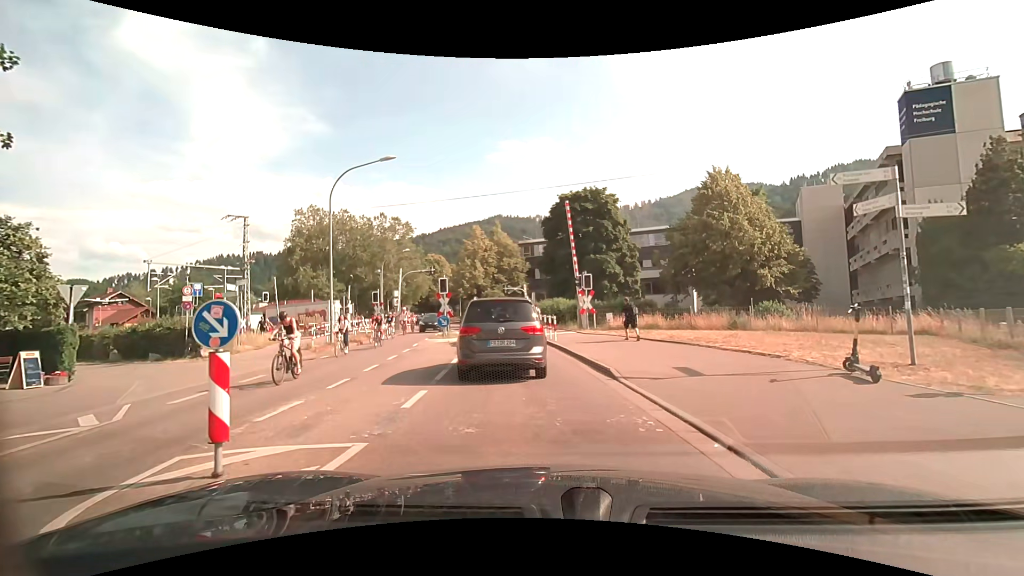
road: unclassified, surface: asphalt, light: Day
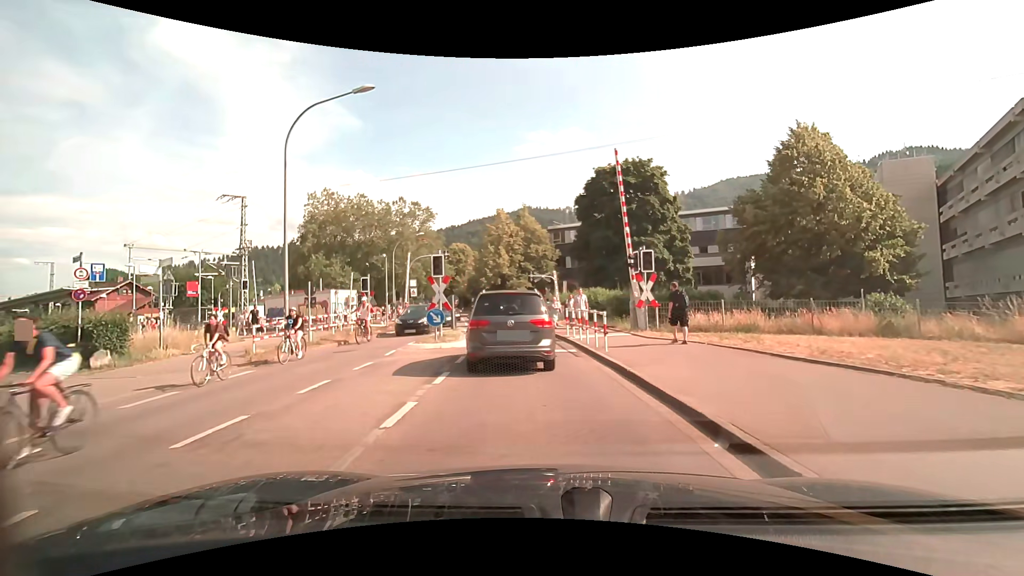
(-0.2, +7.8) m; -3°
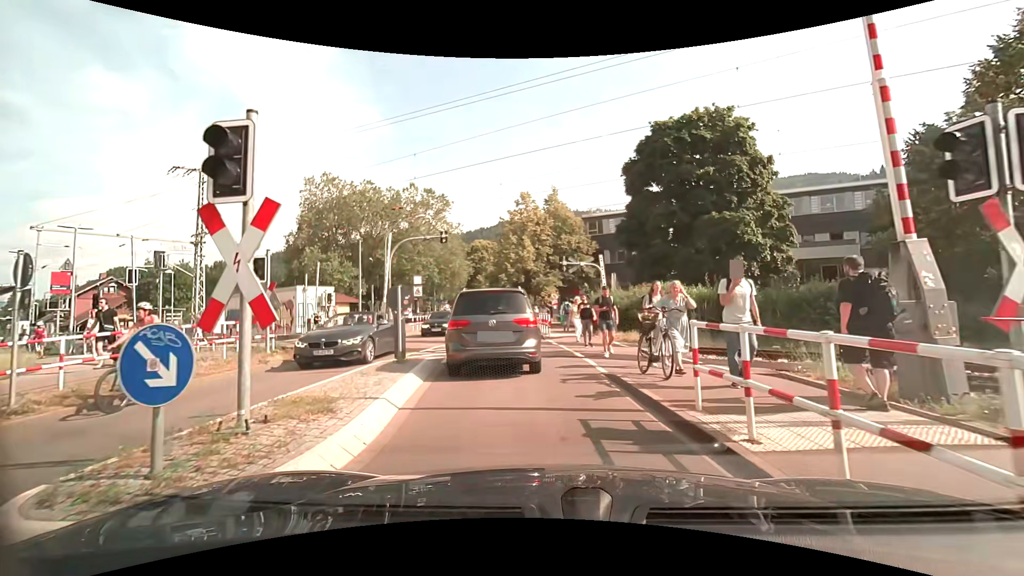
(-0.4, +12.8) m; -3°
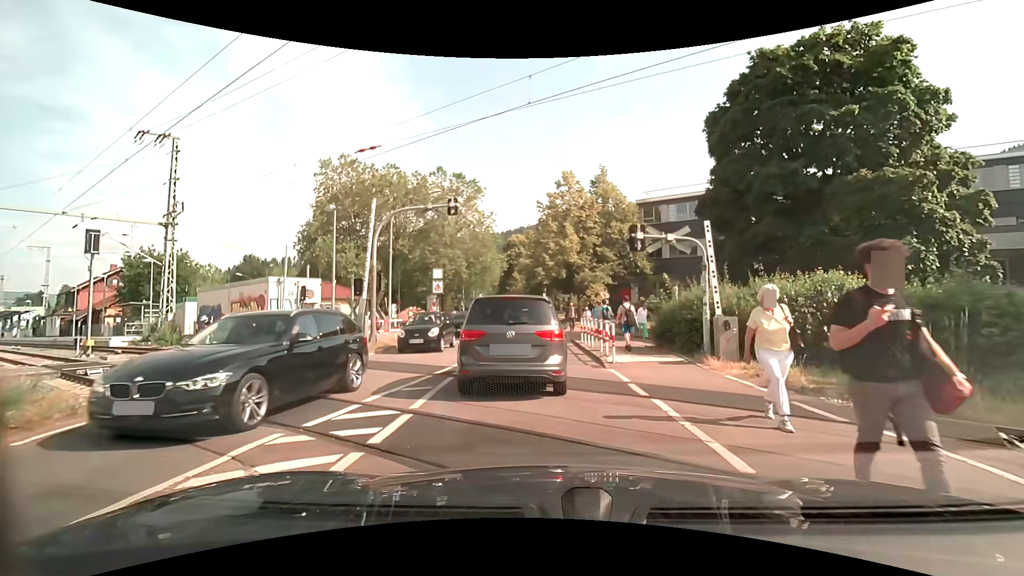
(-0.5, +9.6) m; -5°
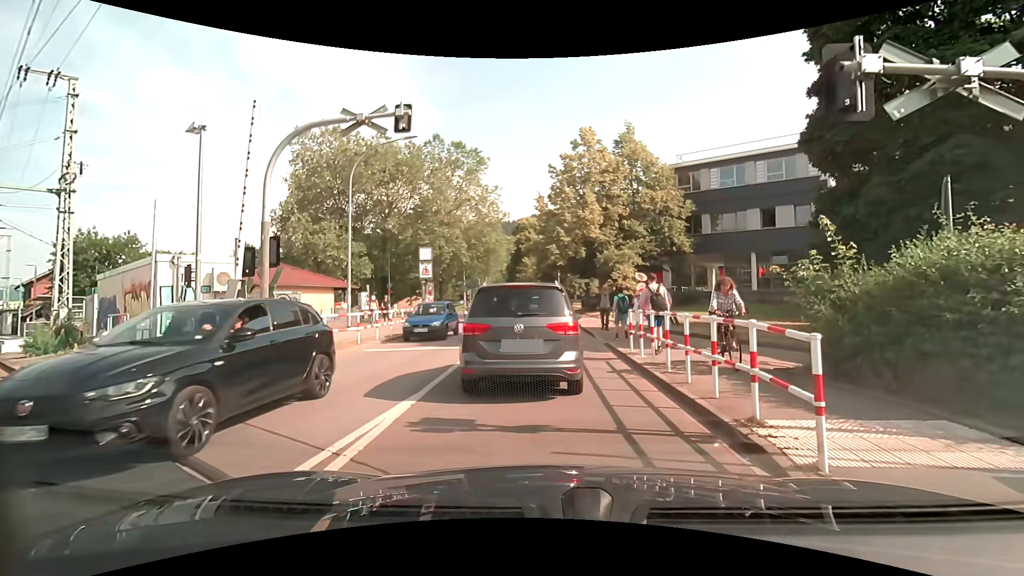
(-0.2, +9.2) m; -1°
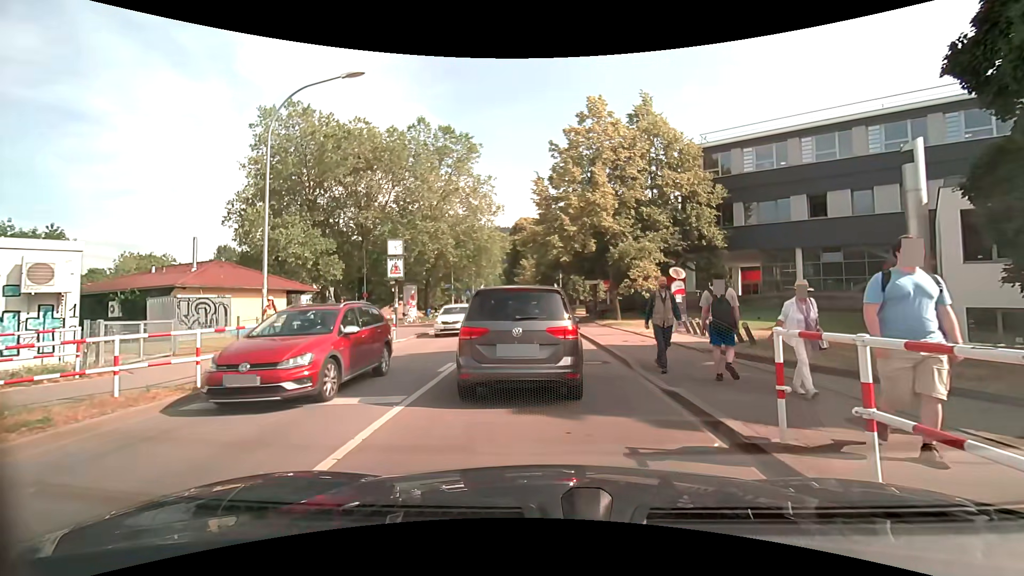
(-0.1, +7.6) m; 0°
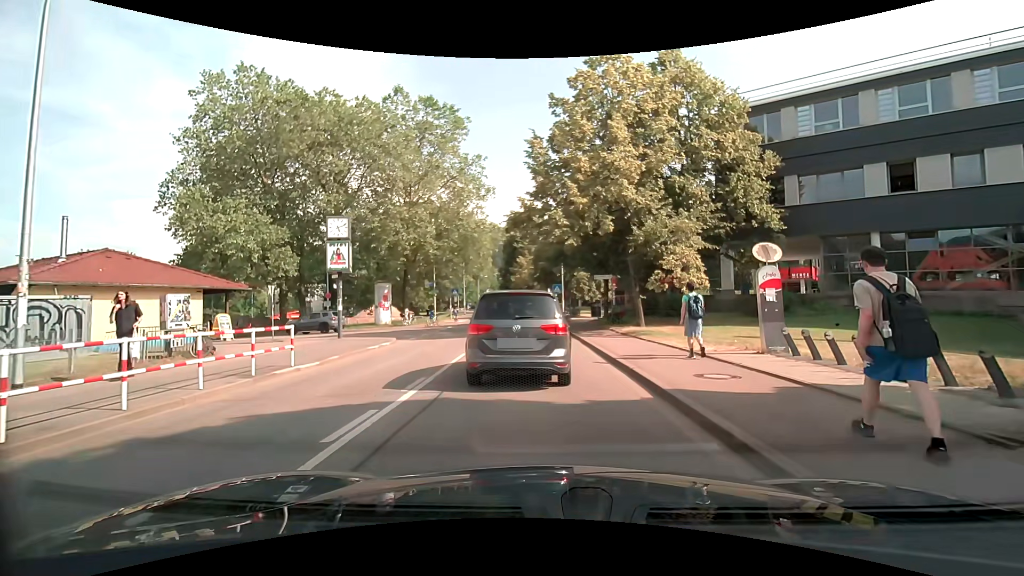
(-0.1, +8.3) m; 0°
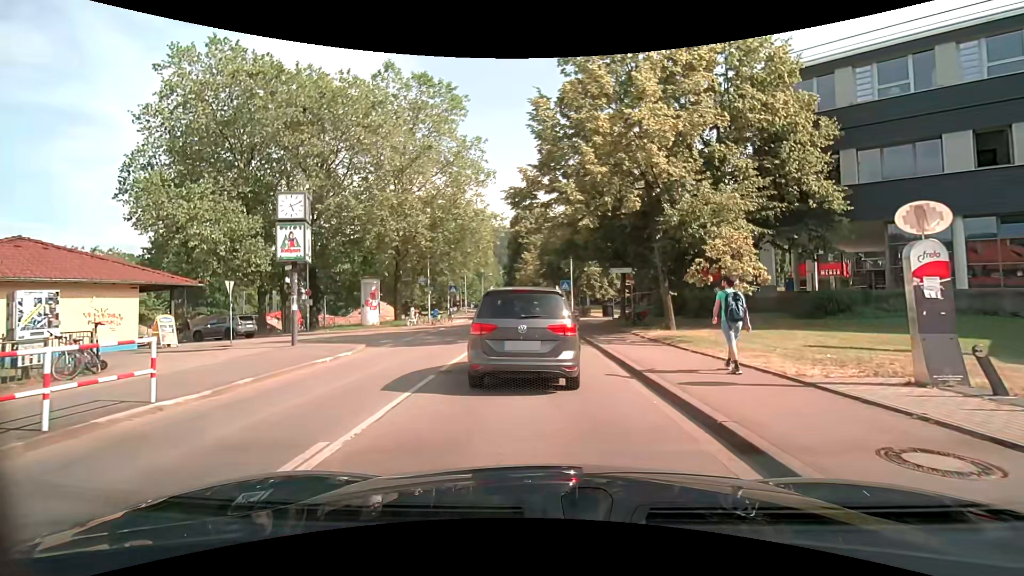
(-0.1, +4.7) m; -2°
